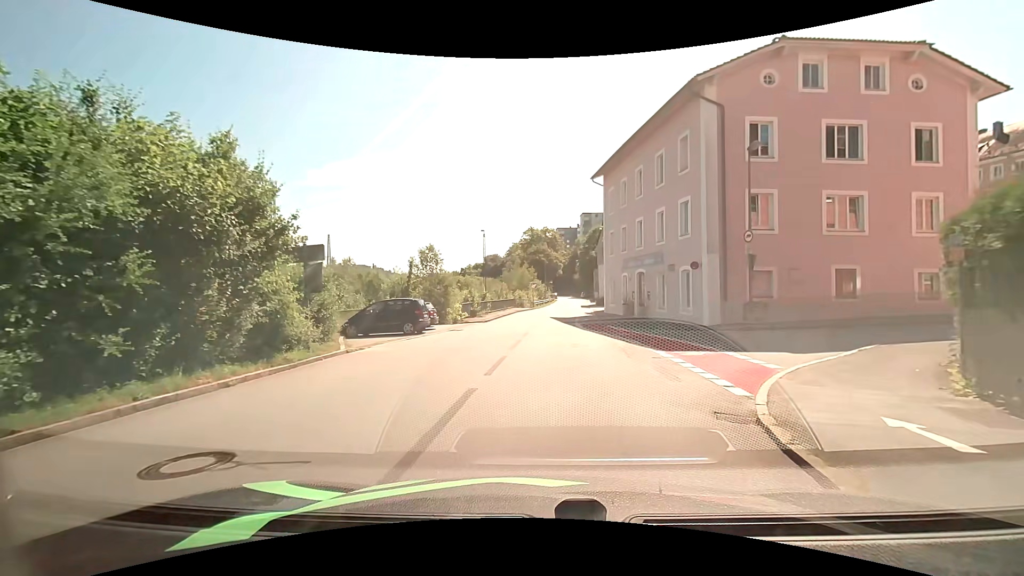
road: residential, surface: asphalt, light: Day
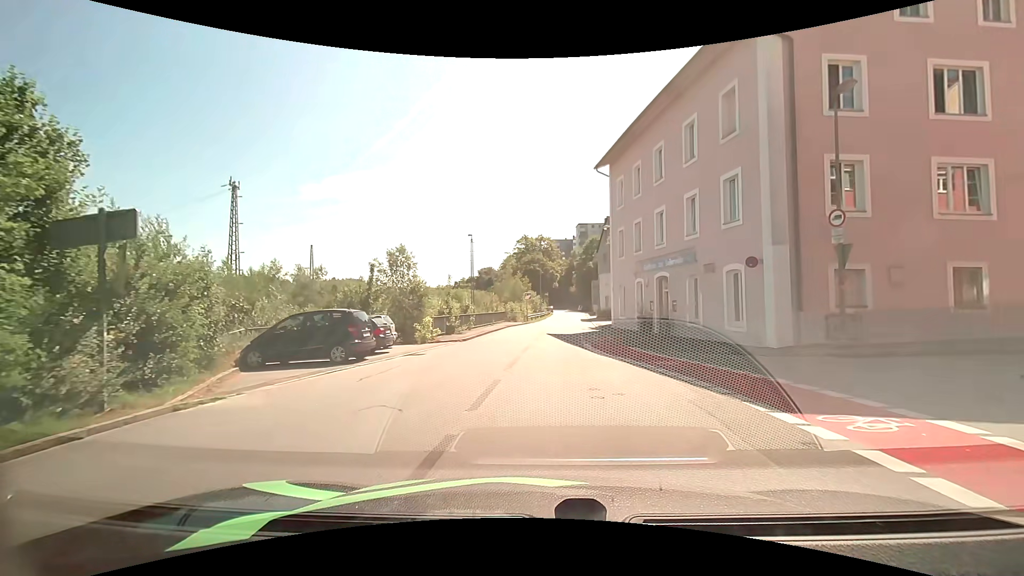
(+0.1, +7.2) m; +1°
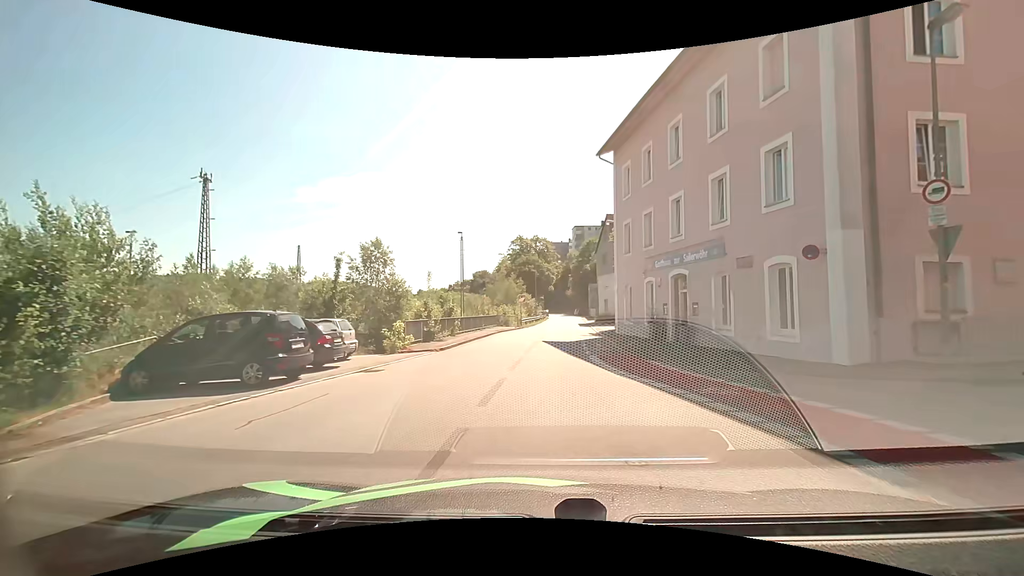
(0.0, +4.1) m; 0°
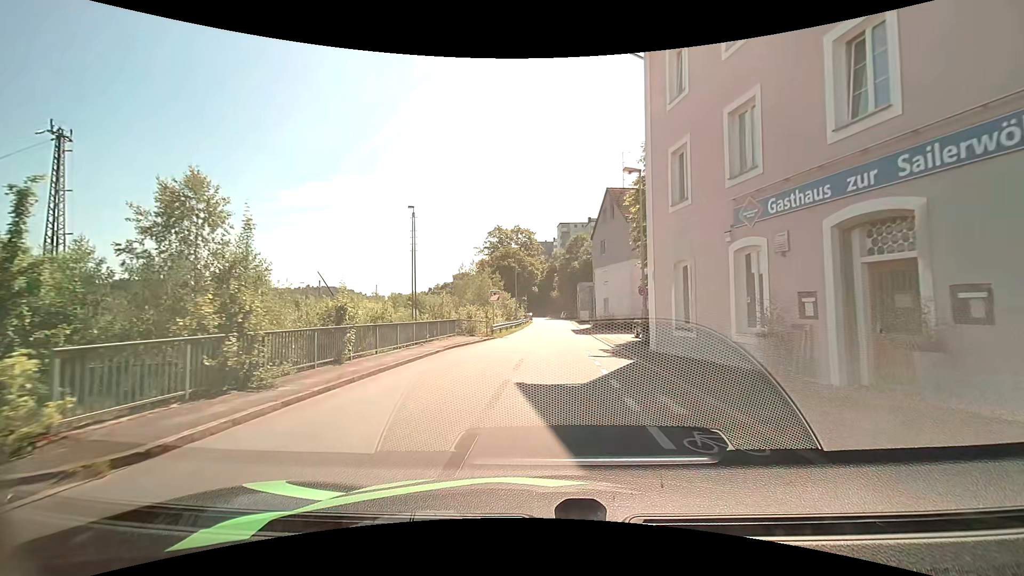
(+0.2, +13.9) m; +2°
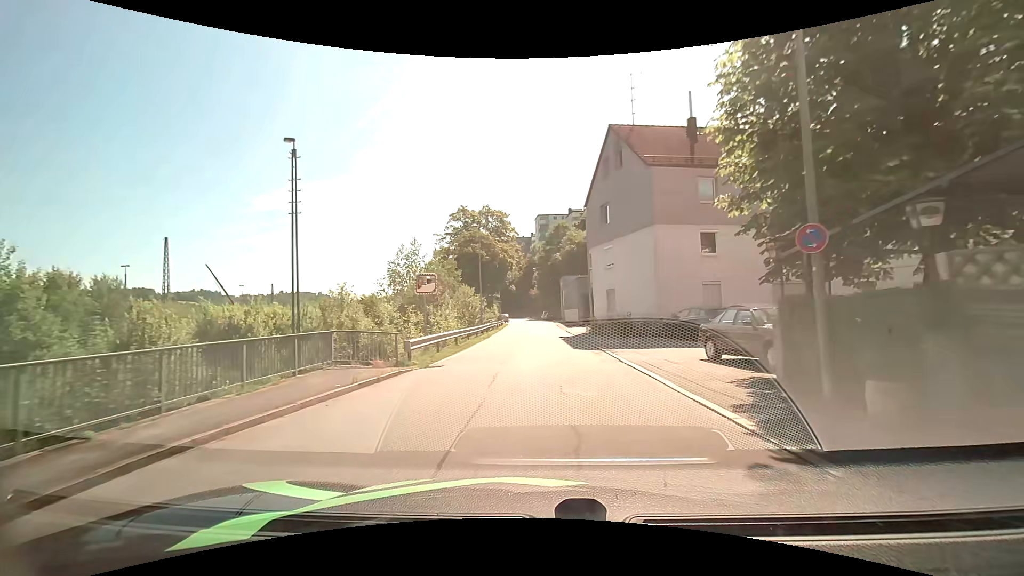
(+0.1, +15.4) m; +2°
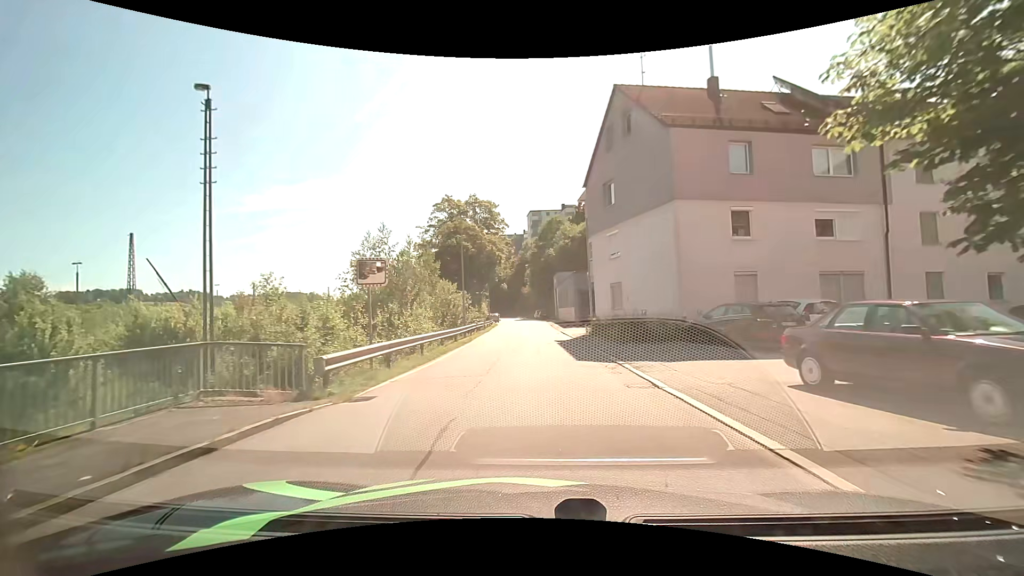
(+0.1, +5.3) m; +2°
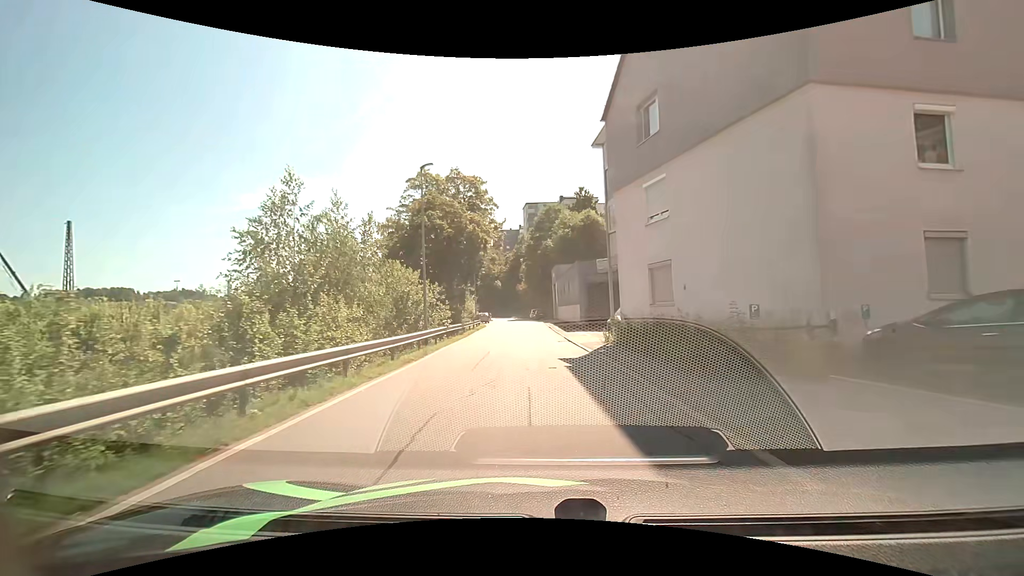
(0.0, +10.3) m; 0°
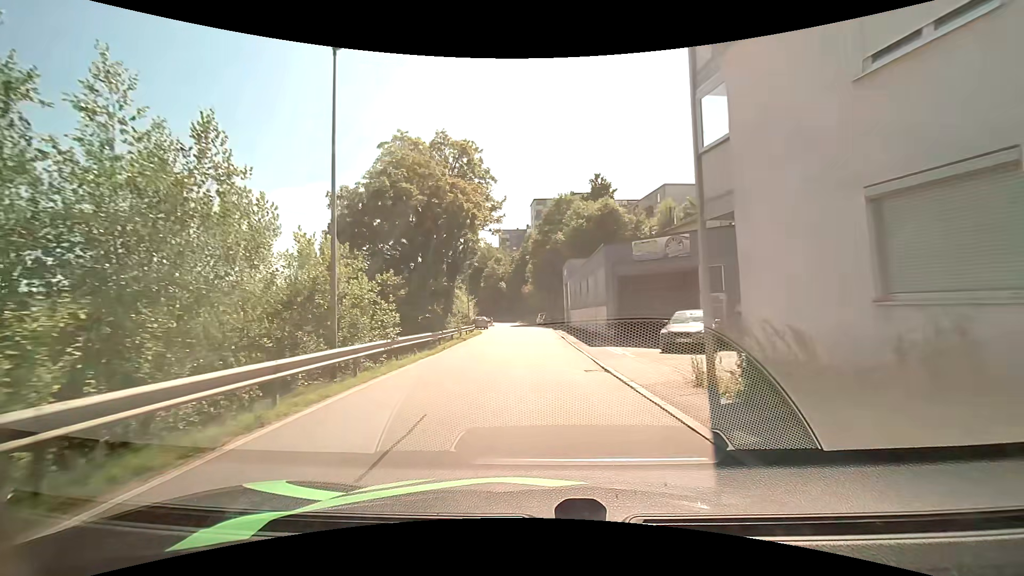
(-0.2, +11.0) m; -2°
(0, +10) (0, +20) (0, +30) (-1, +40) (-1, +50) (-1, +60) (-1, +70) (-2, +80) (-3, +90) (-5, +100) m
